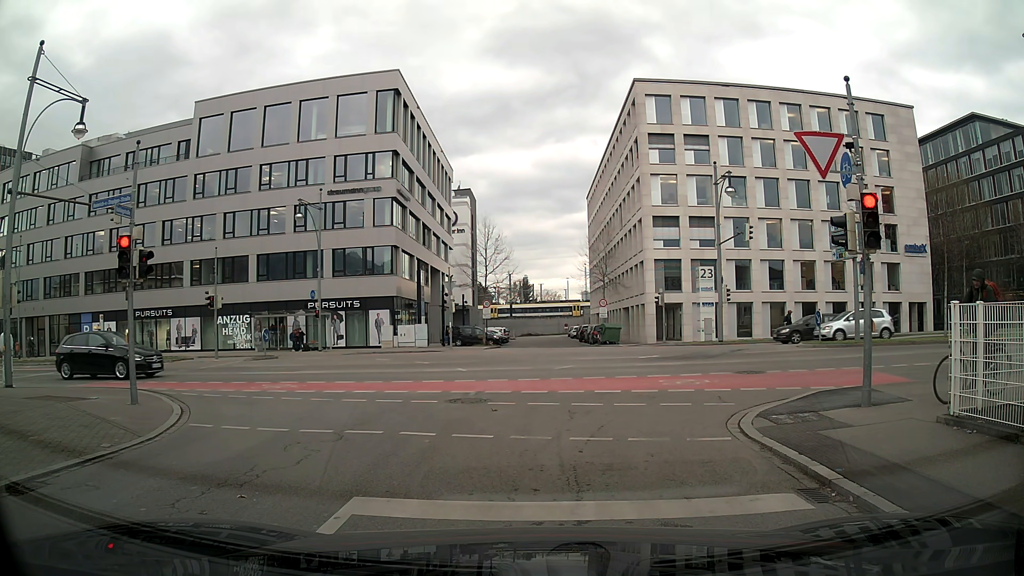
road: residential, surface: asphalt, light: Day
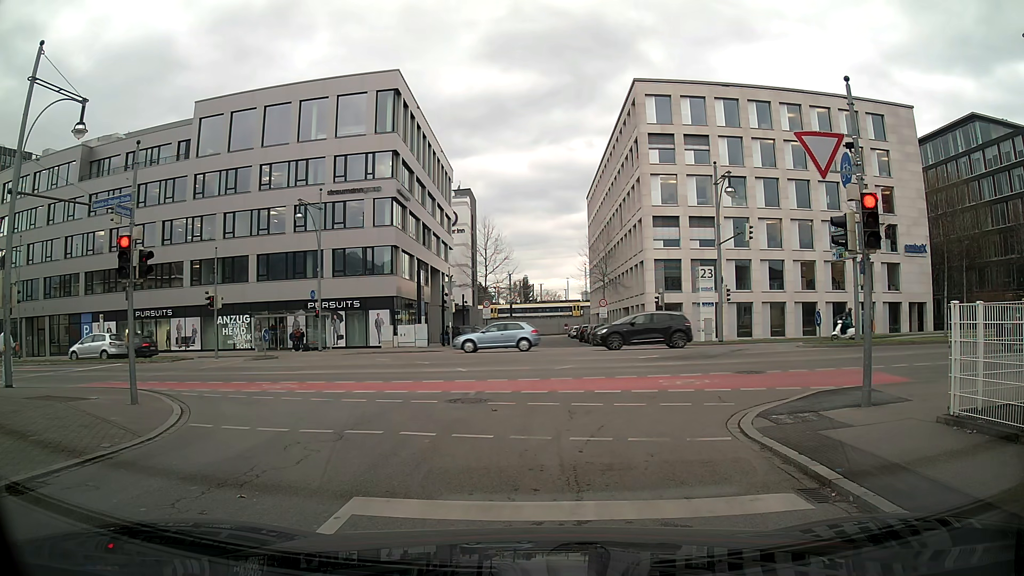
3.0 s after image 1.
(0.0, 0.0) m; 0°
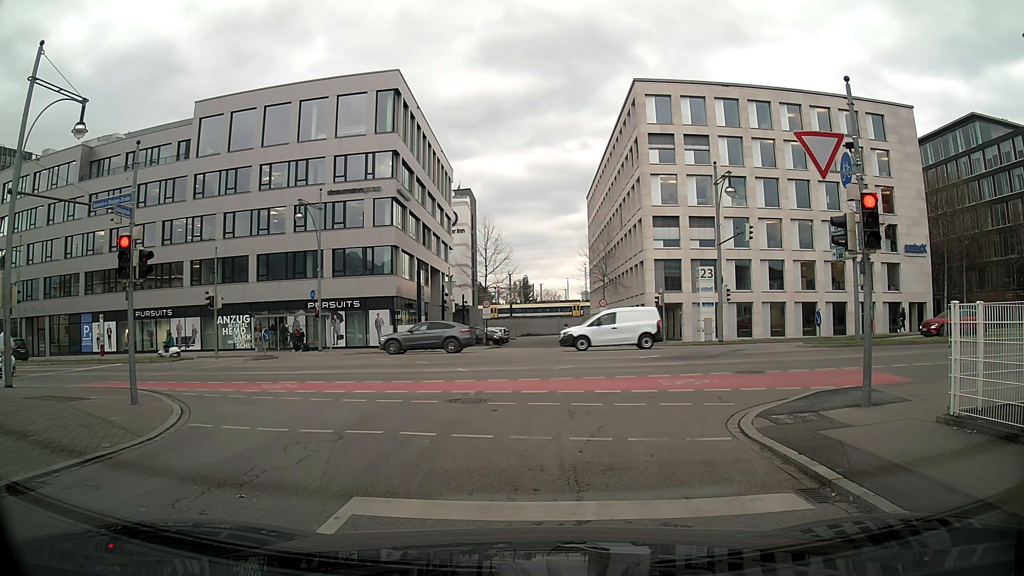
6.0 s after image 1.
(0.0, 0.0) m; 0°
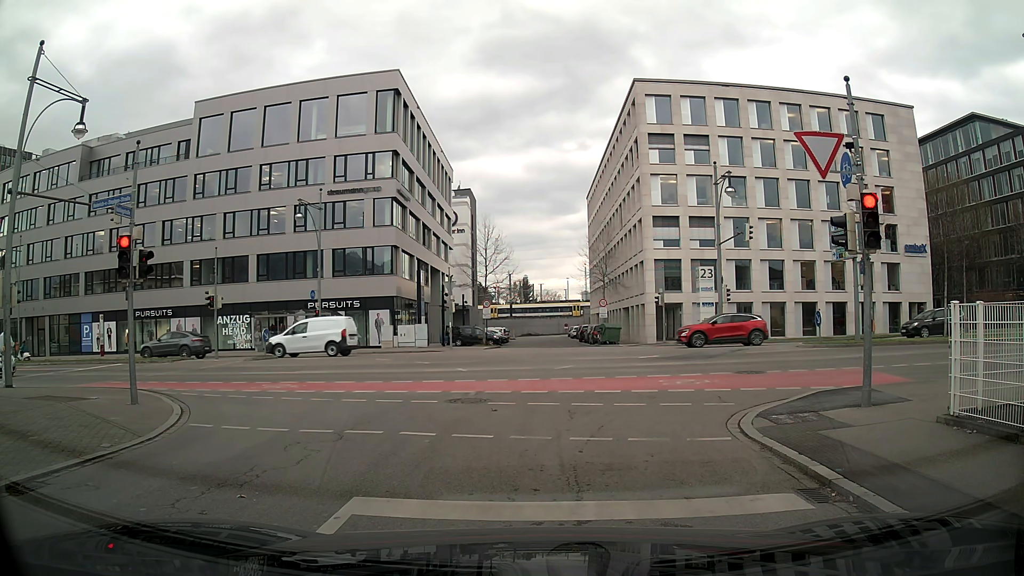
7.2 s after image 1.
(0.0, 0.0) m; 0°
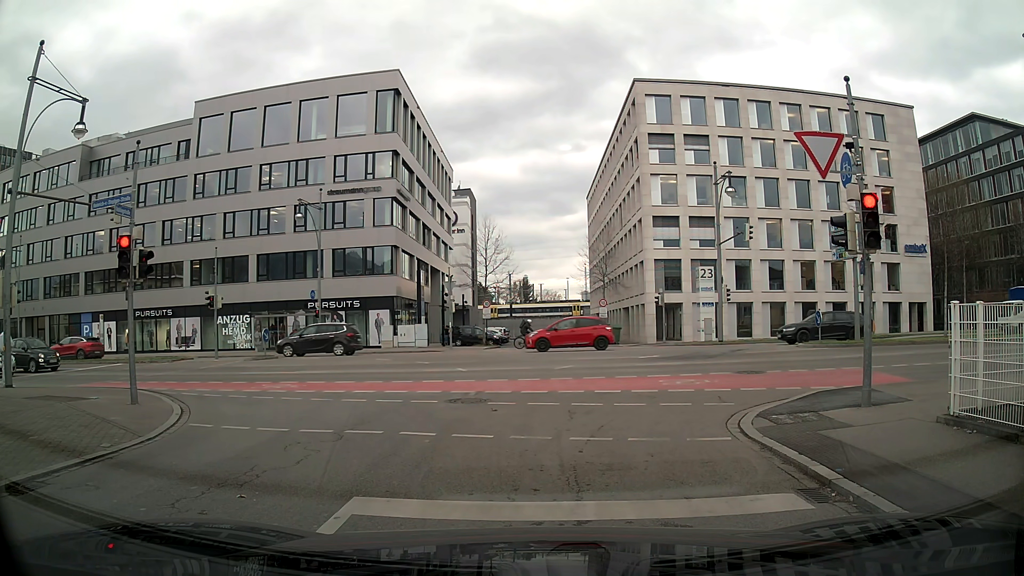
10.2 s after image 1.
(0.0, 0.0) m; 0°
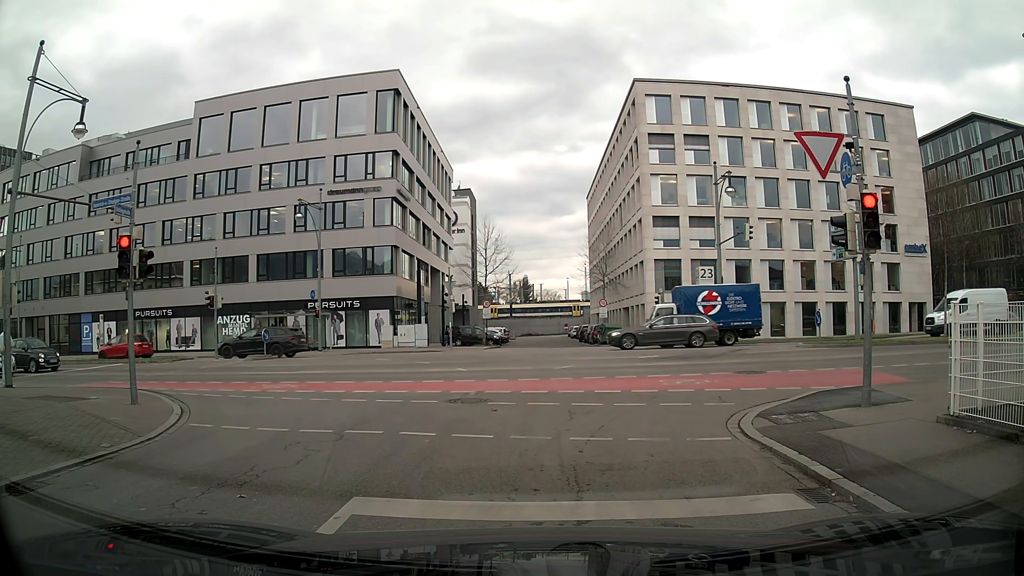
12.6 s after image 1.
(0.0, 0.0) m; 0°
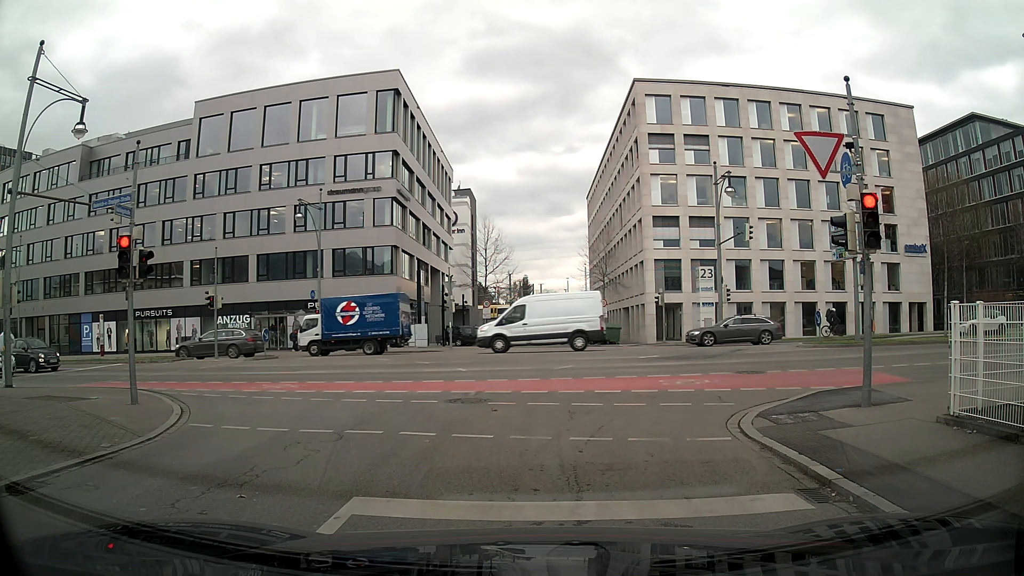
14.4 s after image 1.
(0.0, 0.0) m; 0°
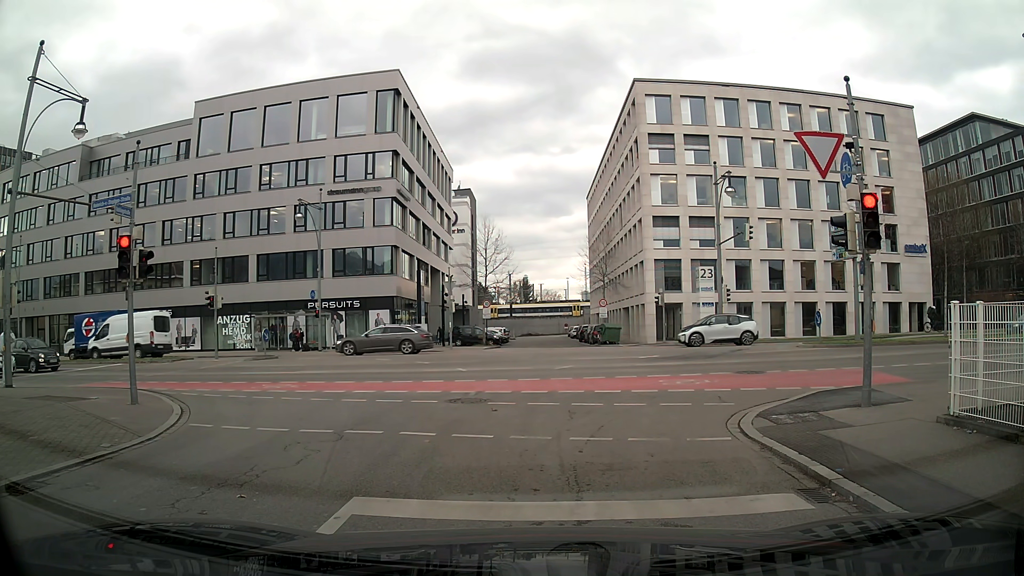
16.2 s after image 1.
(0.0, 0.0) m; 0°
